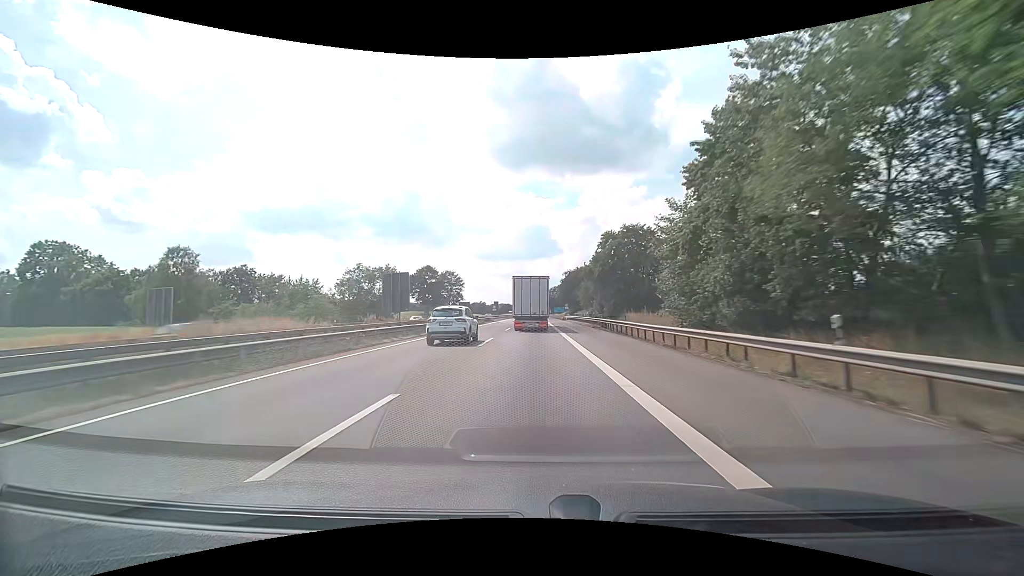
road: motorway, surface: asphalt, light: Day
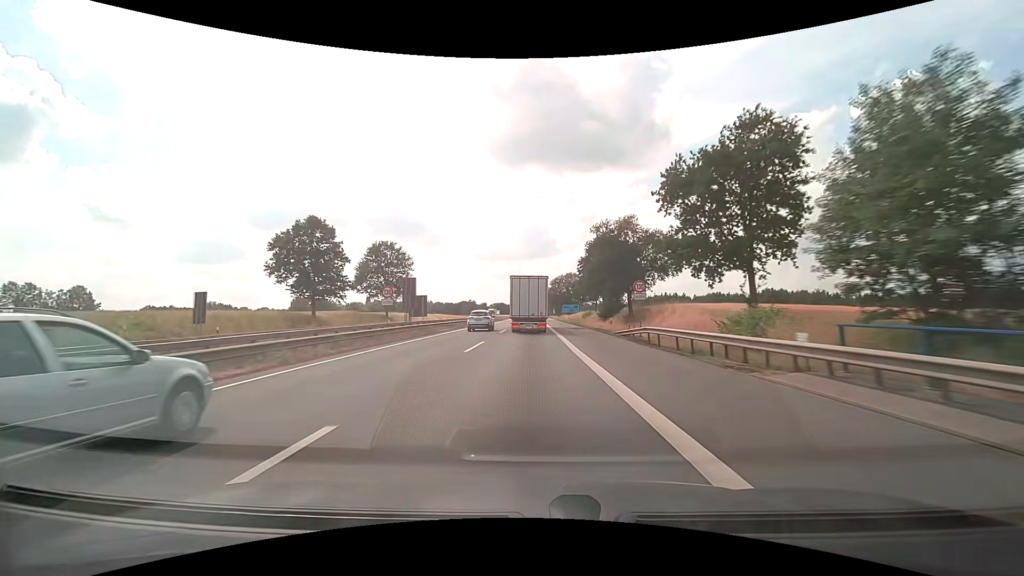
(+0.6, +74.7) m; 0°
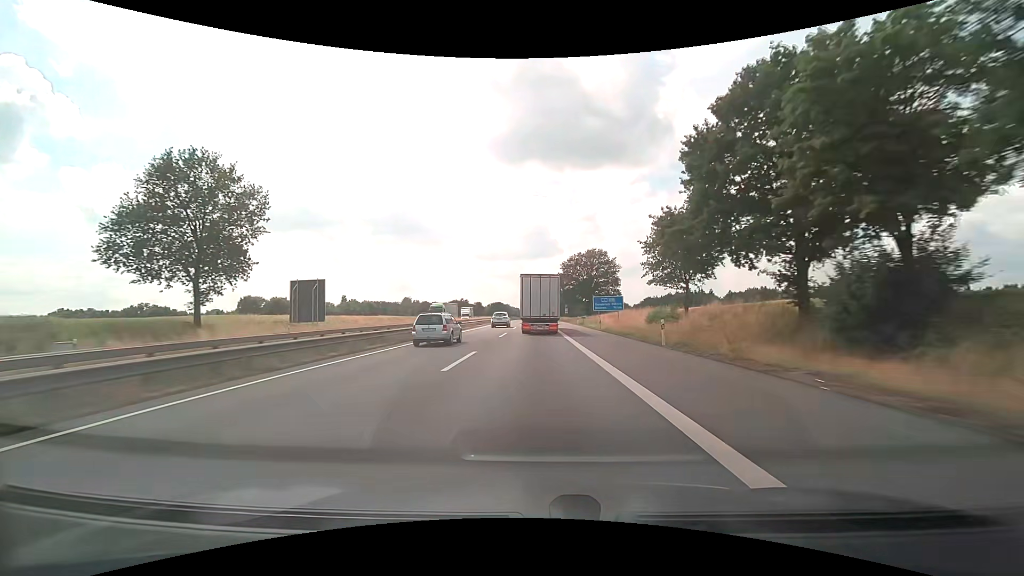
(-0.1, +60.6) m; 0°
(0, +10) (0, +20) (0, +30) (0, +40) (-1, +50) (-1, +60) (-1, +70) (-2, +80) (-2, +90) (-2, +100) m
